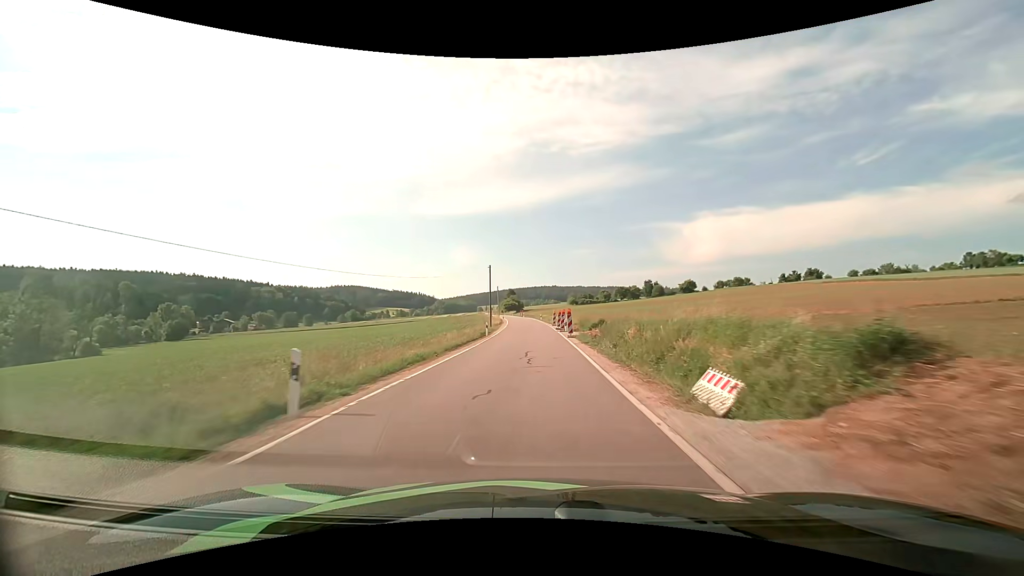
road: tertiary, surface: asphalt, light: Day
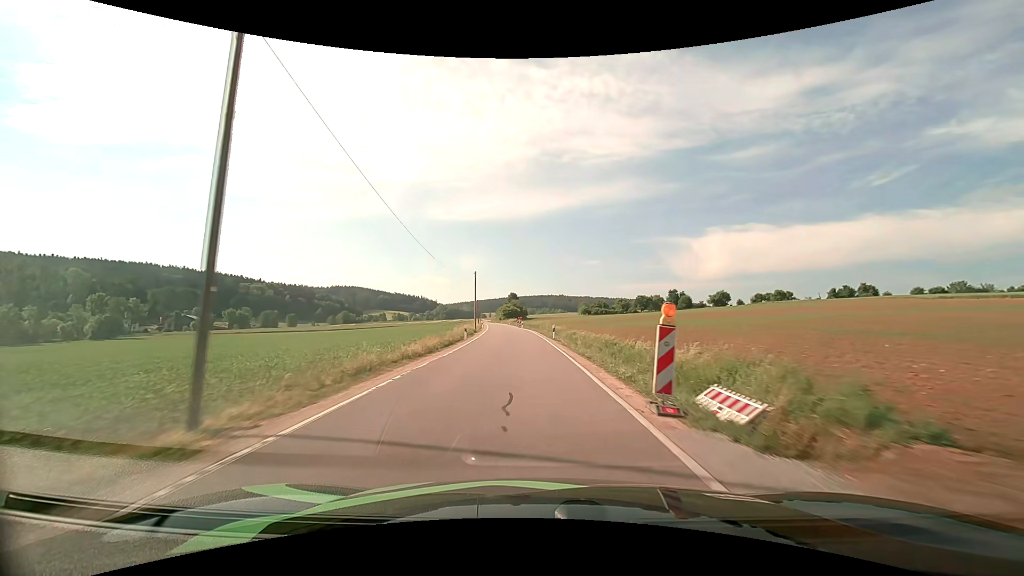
(-0.2, +43.8) m; 0°
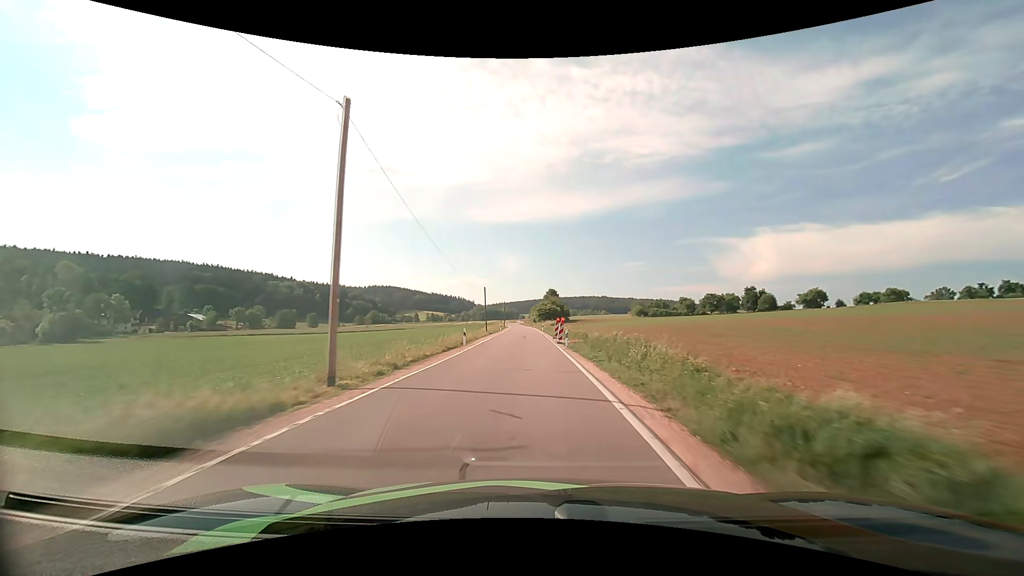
(-1.7, +45.0) m; -5°
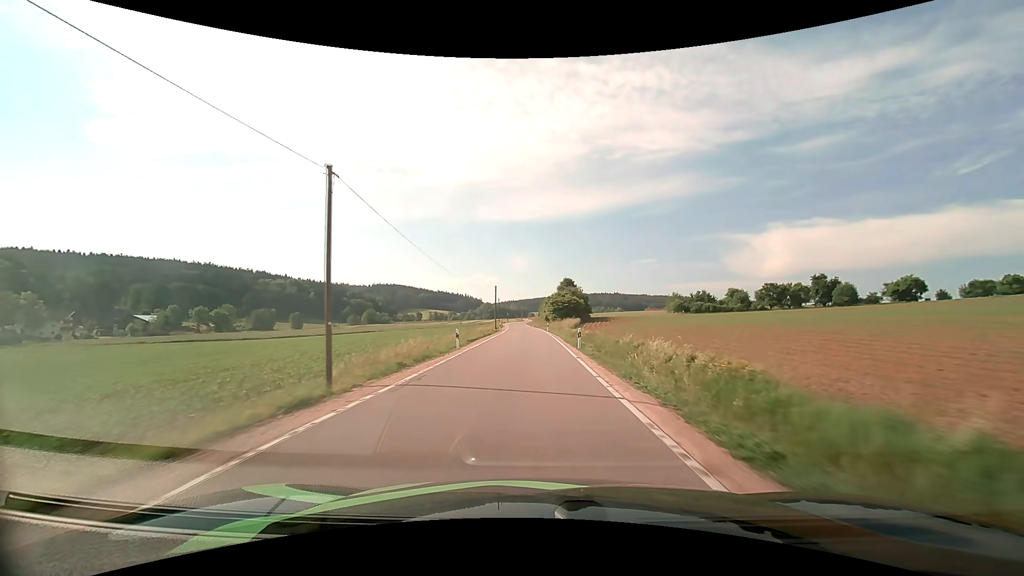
(-0.8, +45.8) m; -1°
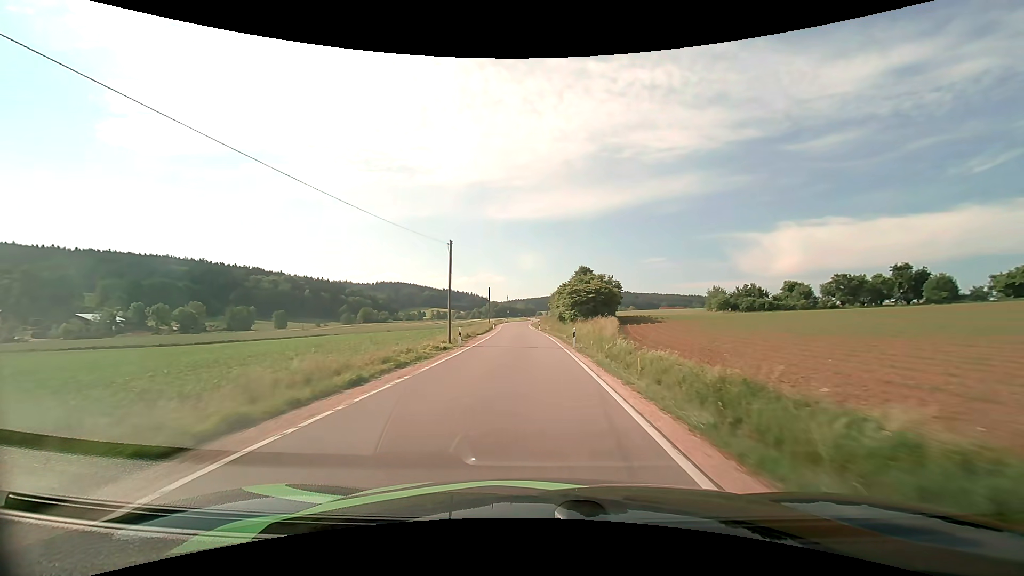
(-0.1, +35.2) m; -1°
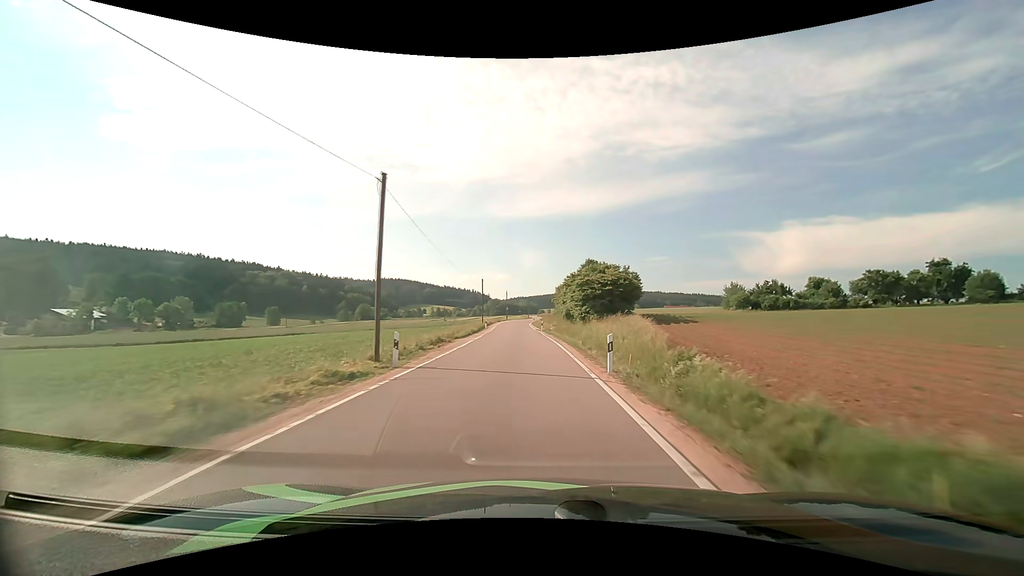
(0.0, +11.9) m; 0°
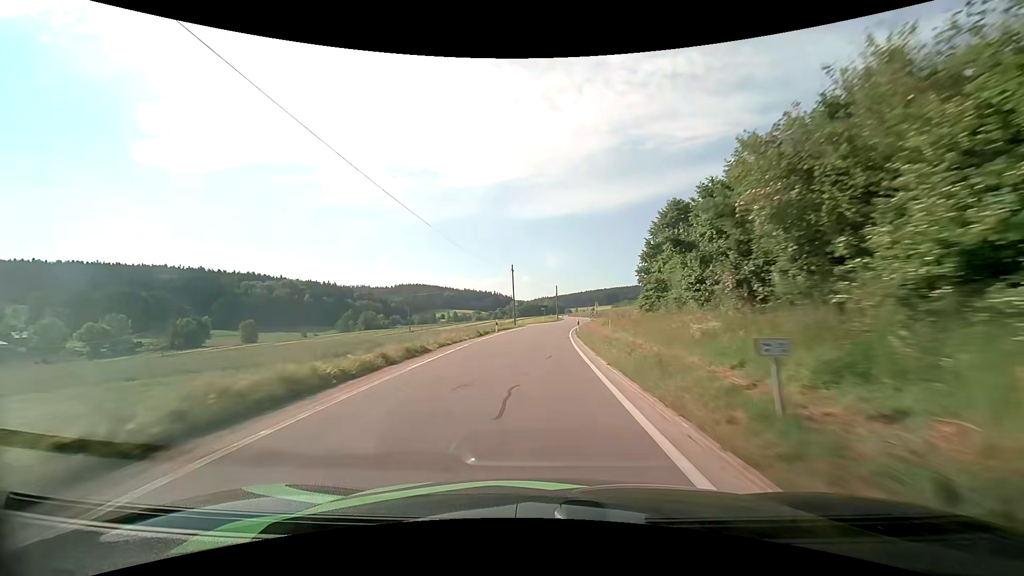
(-1.7, +58.3) m; -3°
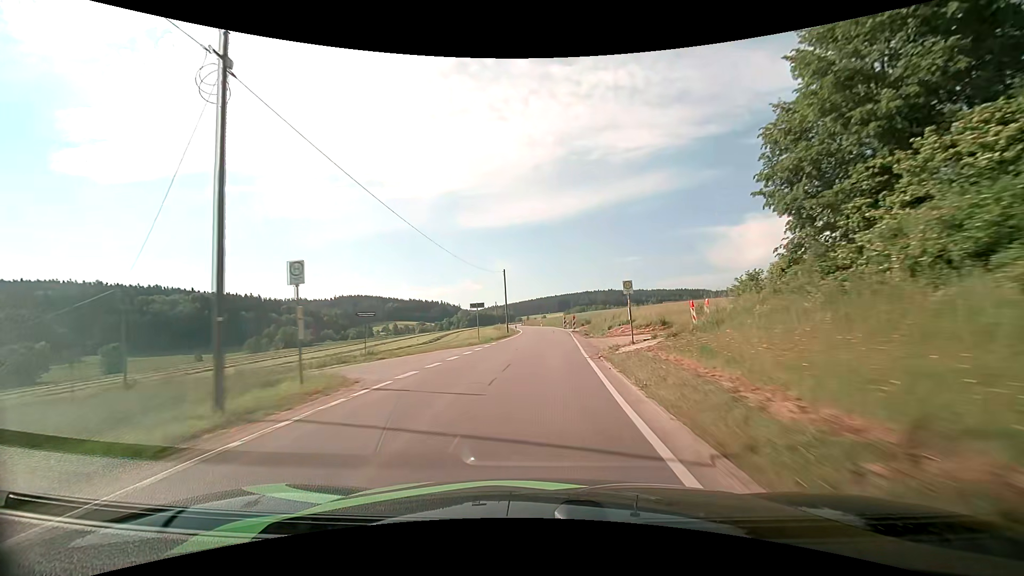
(+1.6, +44.3) m; +6°
(0, +10) (0, +20) (+1, +30) (+1, +40) (+1, +50) (+1, +60) (0, +70) (0, +80) (-1, +90) (-2, +100) m
